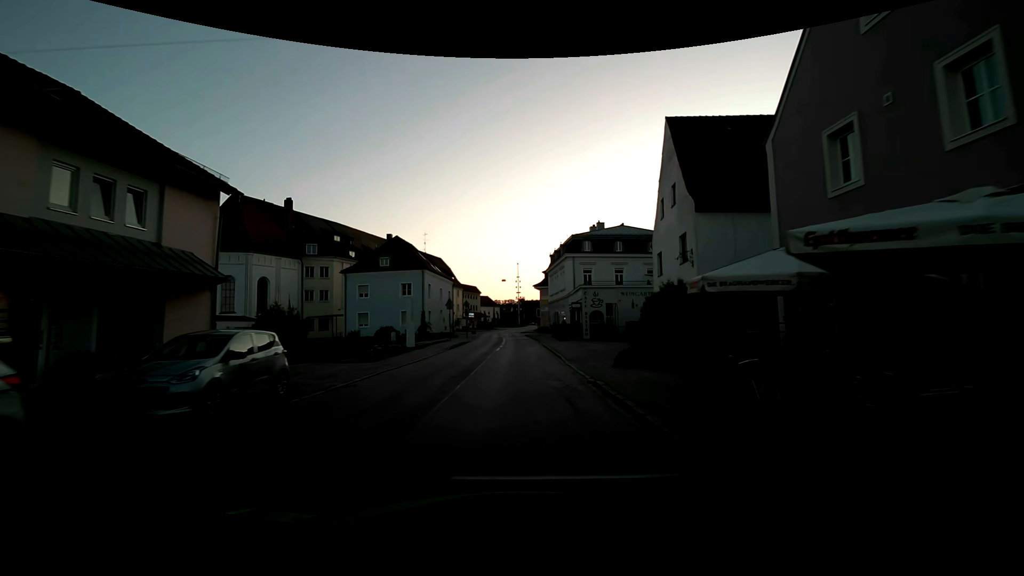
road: secondary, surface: asphalt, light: Day
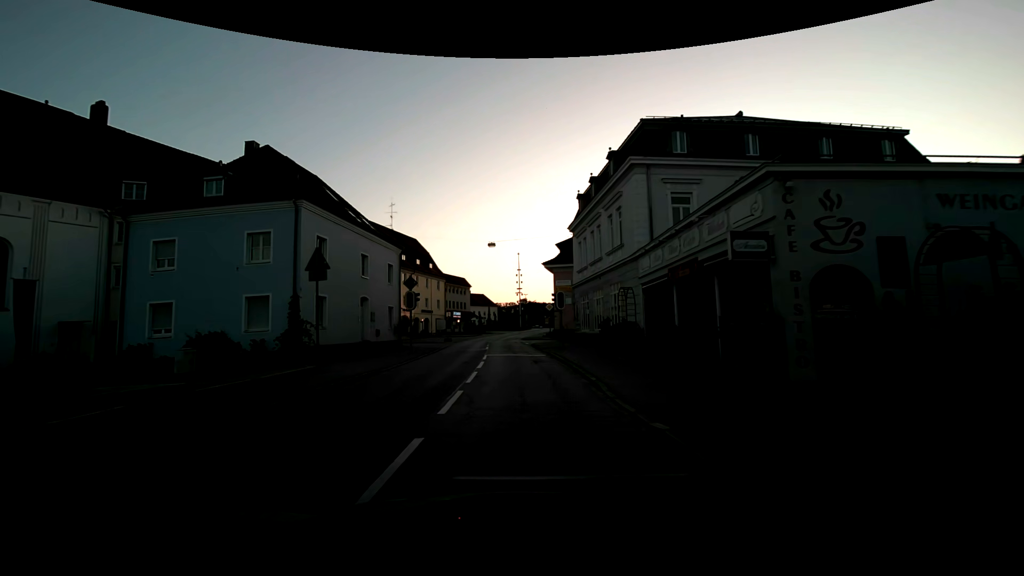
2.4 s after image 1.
(-0.1, +30.3) m; 0°
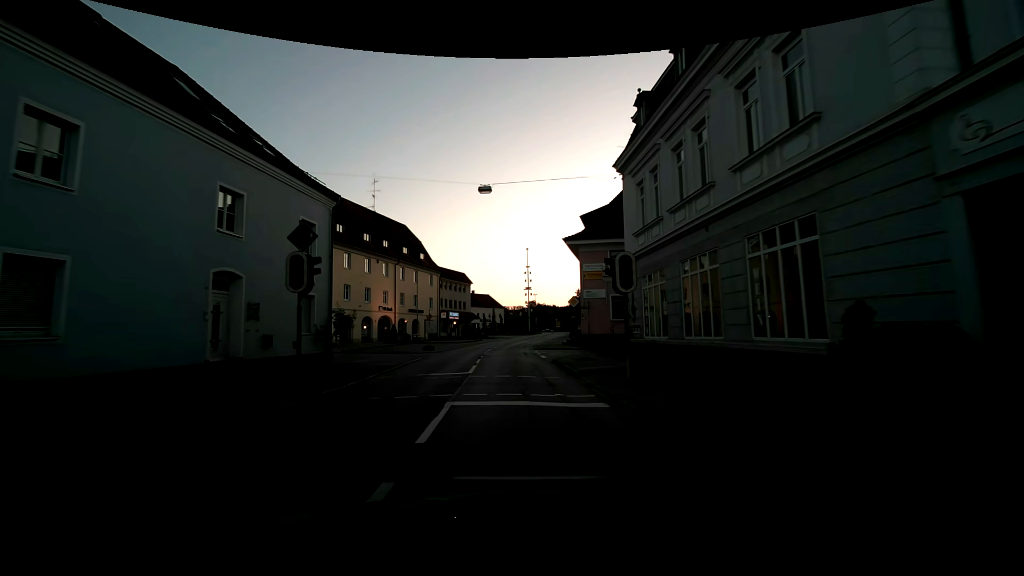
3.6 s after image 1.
(-0.2, +15.1) m; -1°
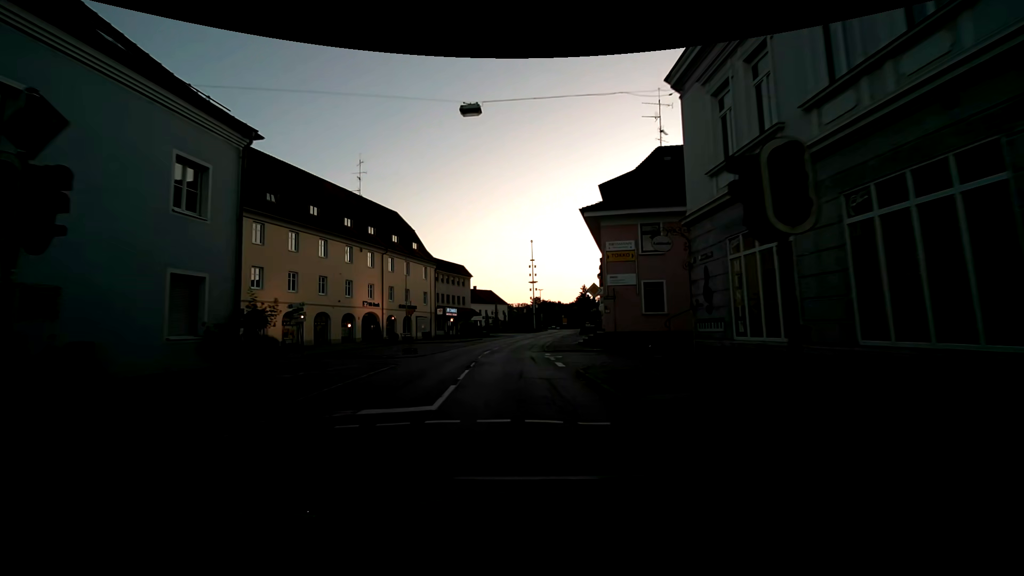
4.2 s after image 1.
(0.0, +7.6) m; 0°
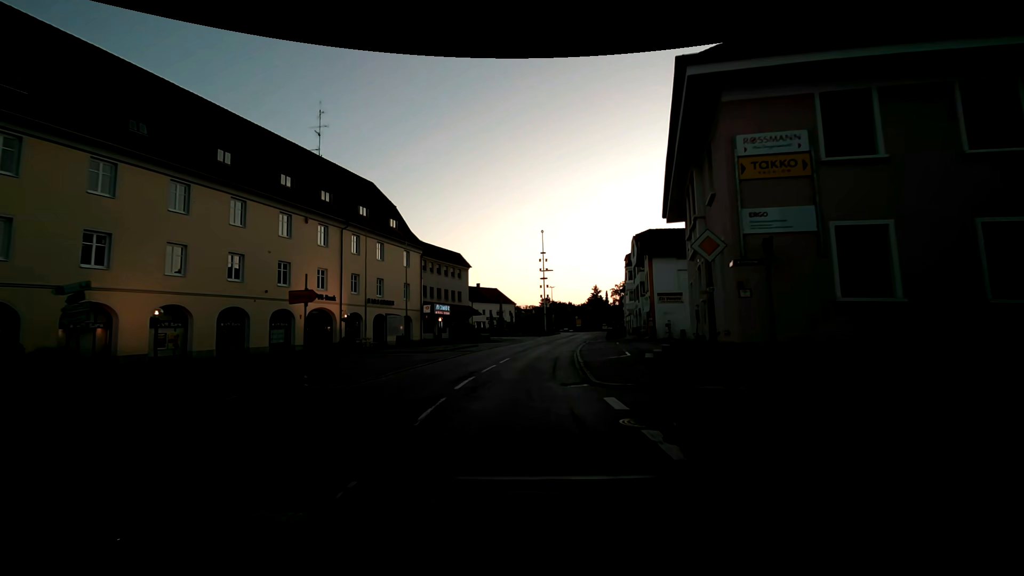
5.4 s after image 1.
(-0.2, +15.1) m; -1°
(0, +10) (+1, +20) (+2, +30) (+3, +40) (+5, +50) (+7, +60) (+8, +69) (+10, +79) (+12, +89) (+13, +99) m
